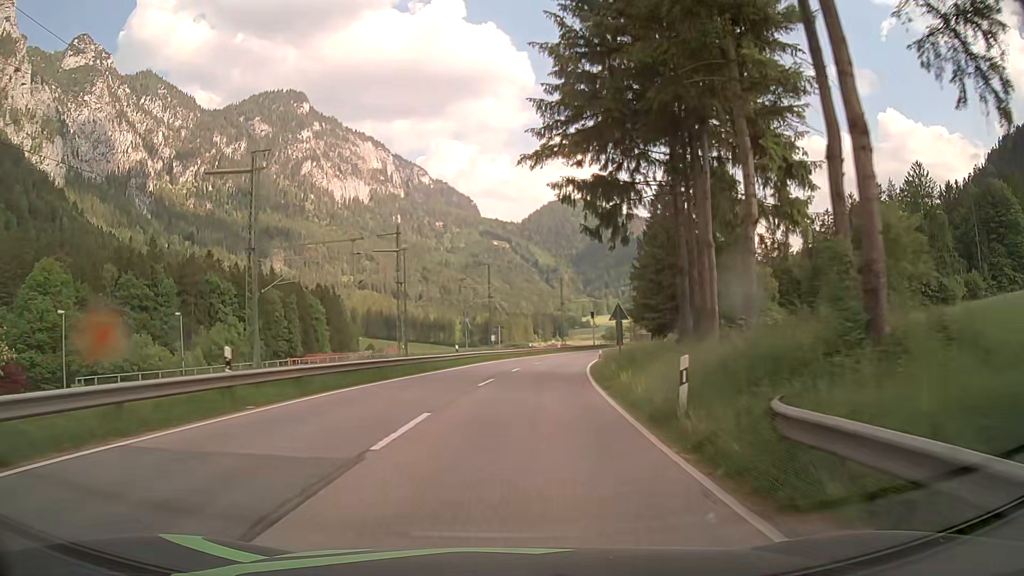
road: primary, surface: asphalt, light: Day
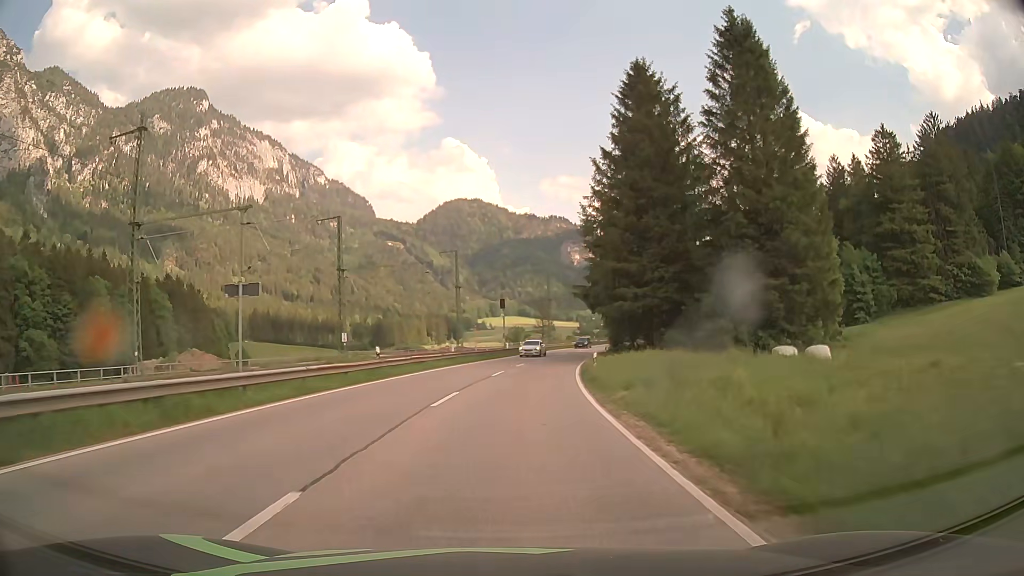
(+3.1, +41.7) m; +9°
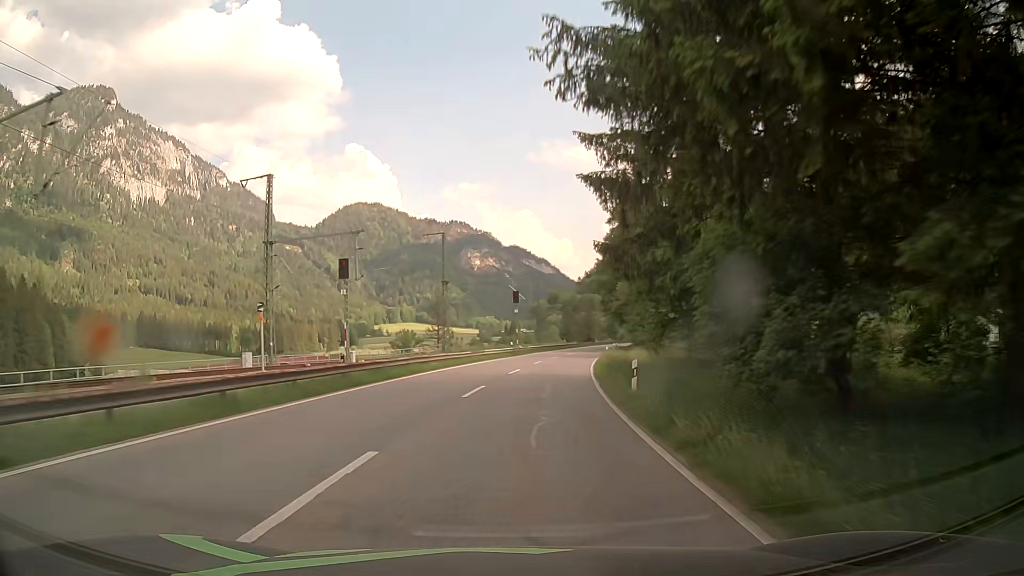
(+3.2, +45.2) m; +8°
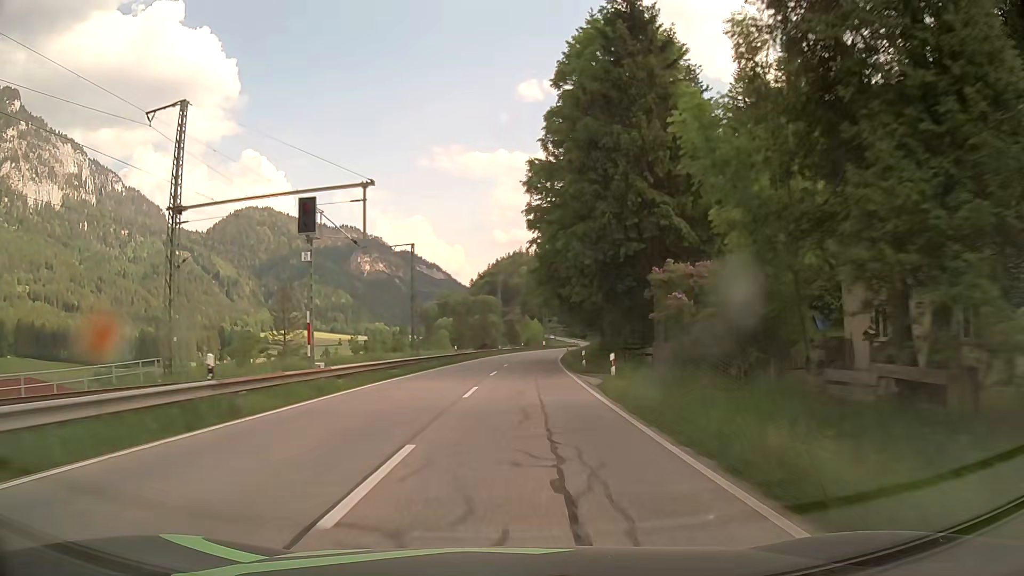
(+4.1, +47.5) m; +9°
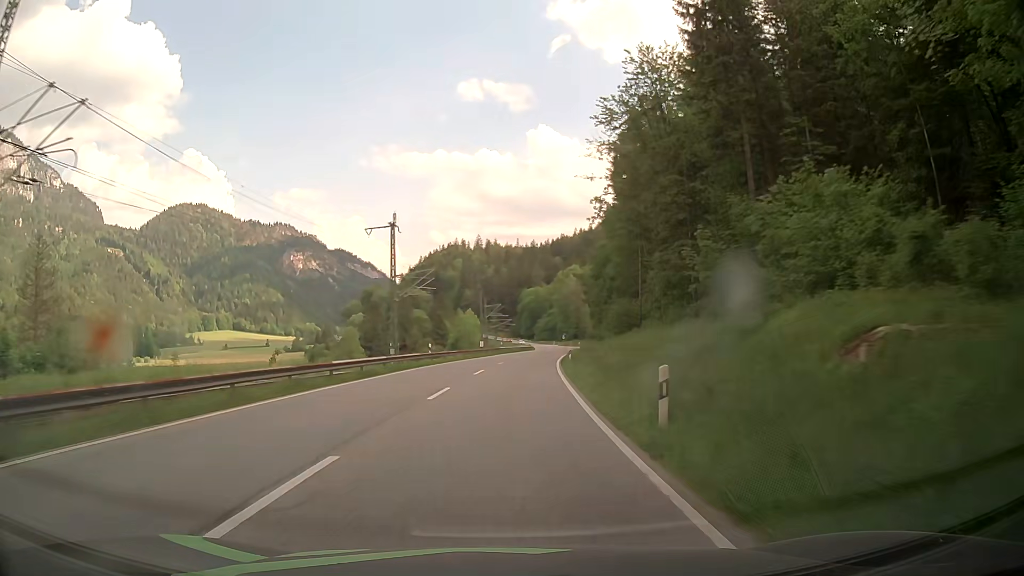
(+3.3, +61.1) m; +6°
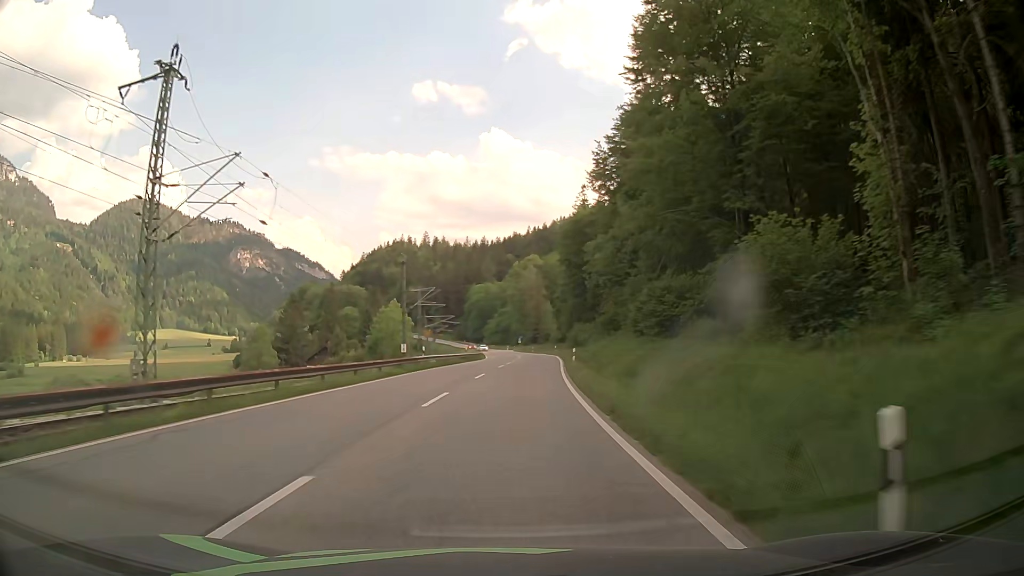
(+0.9, +37.1) m; +3°
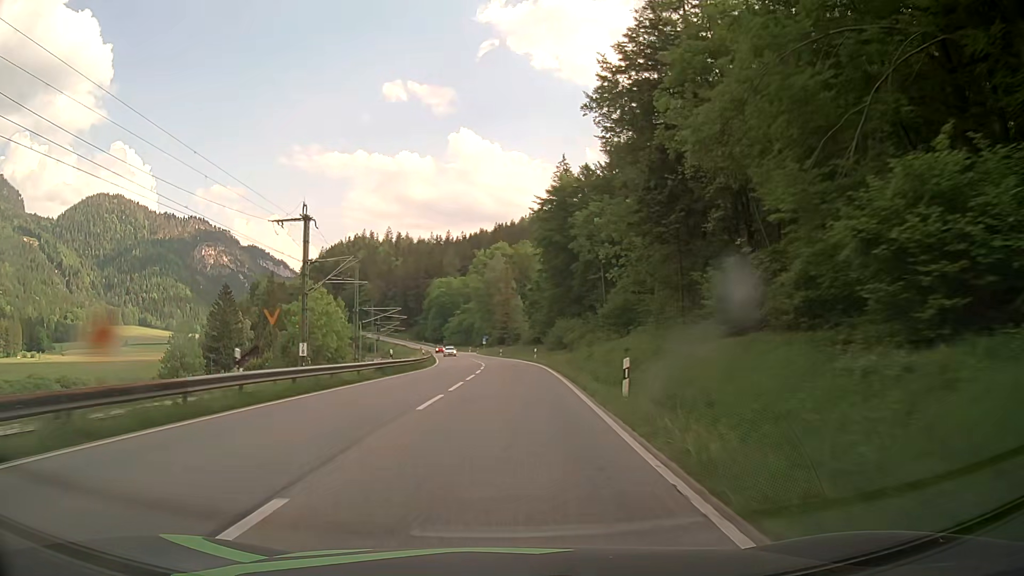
(+0.7, +24.8) m; +3°
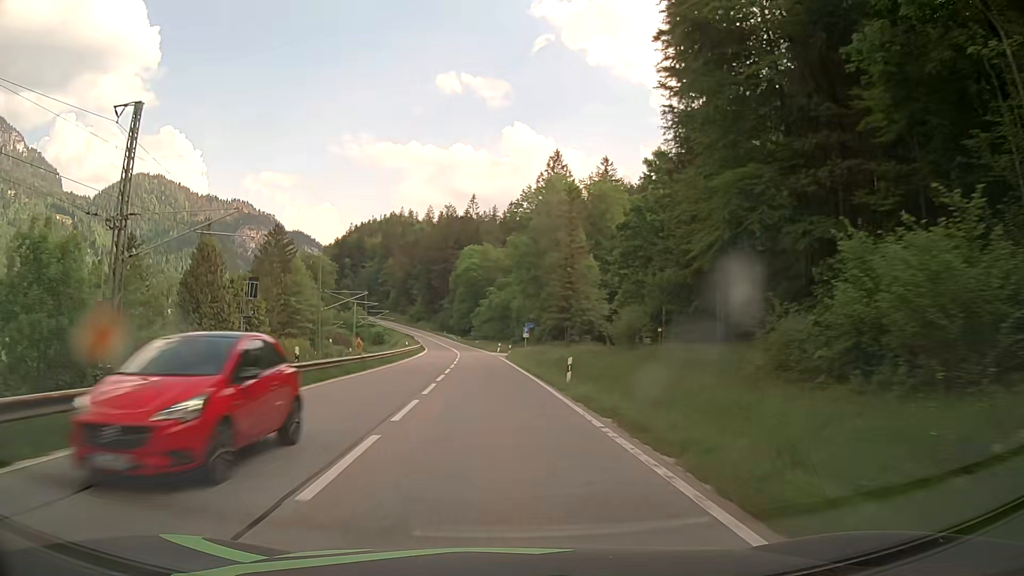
(-0.7, +62.3) m; -4°
